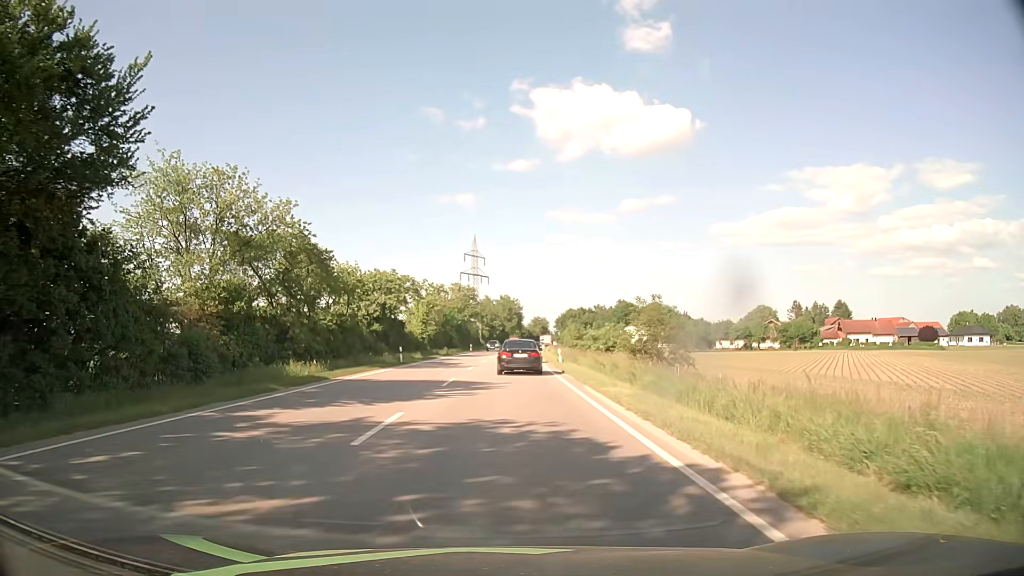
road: primary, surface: asphalt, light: Day
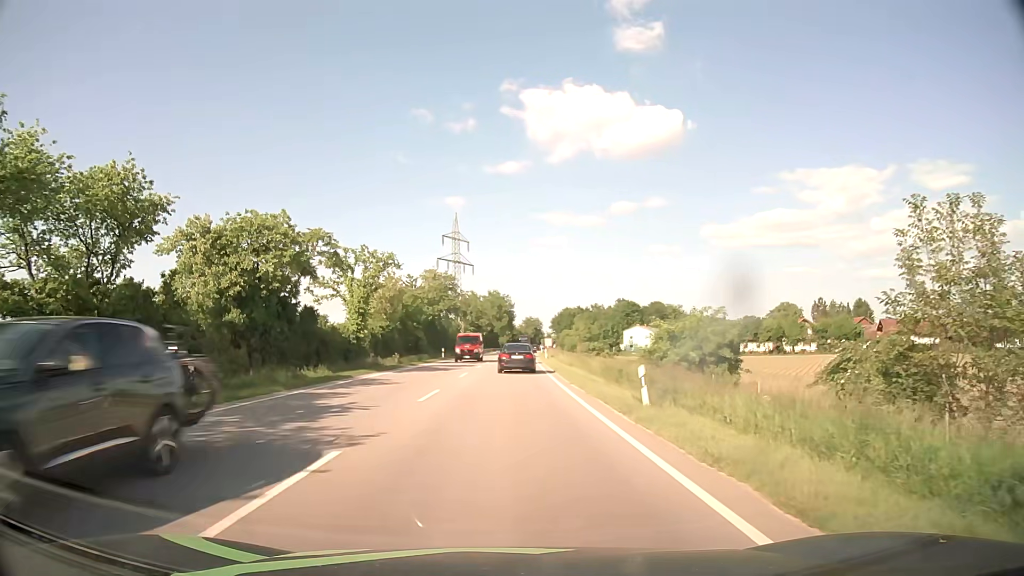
(+0.2, +27.9) m; +1°
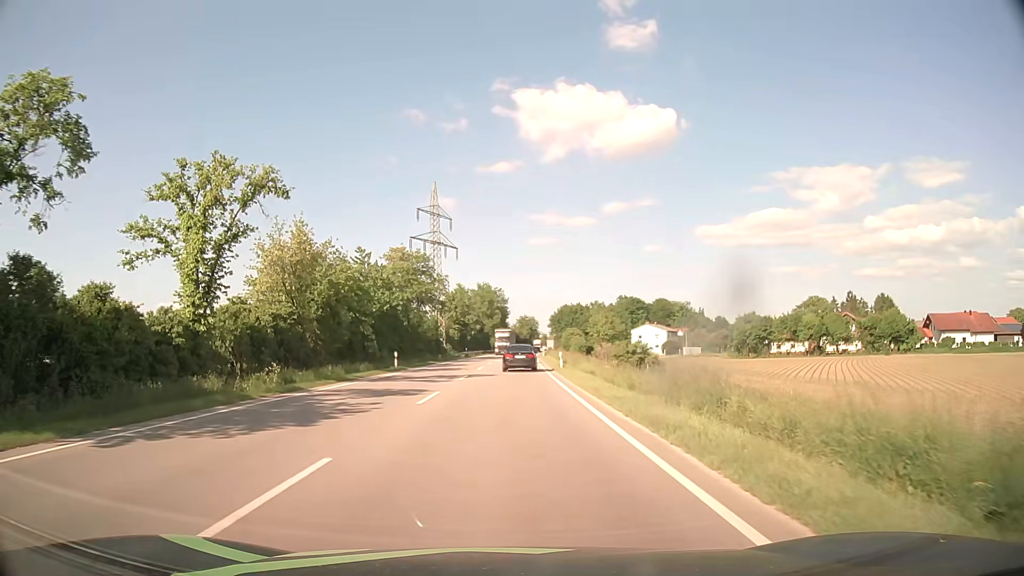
(+0.1, +24.5) m; 0°
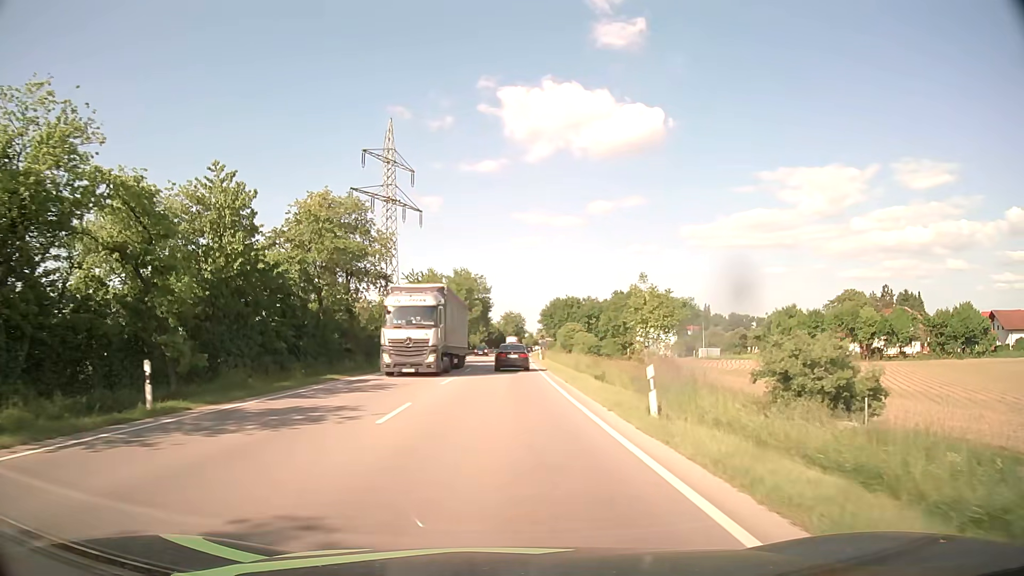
(+0.3, +28.0) m; +1°
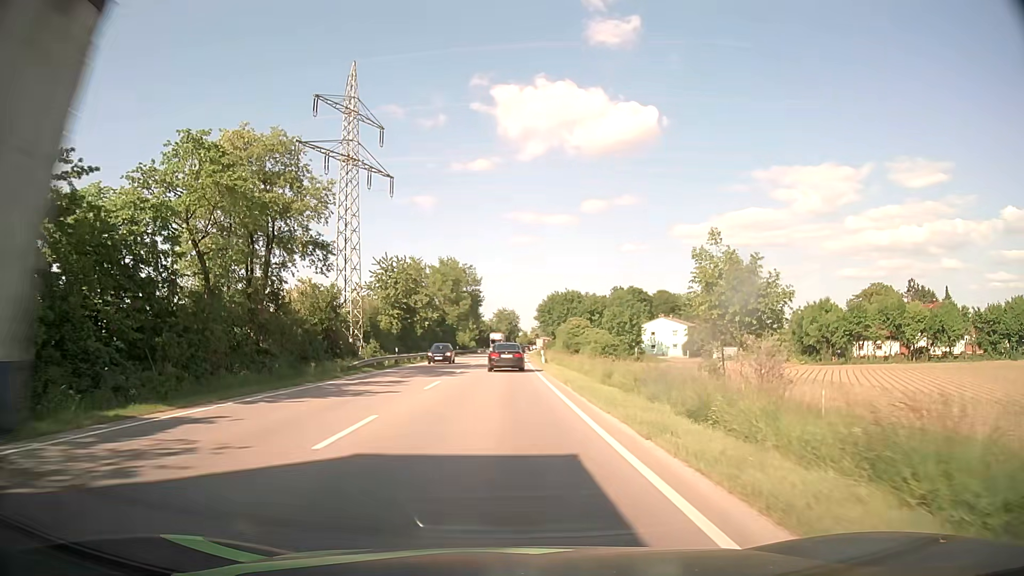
(+0.1, +15.1) m; 0°
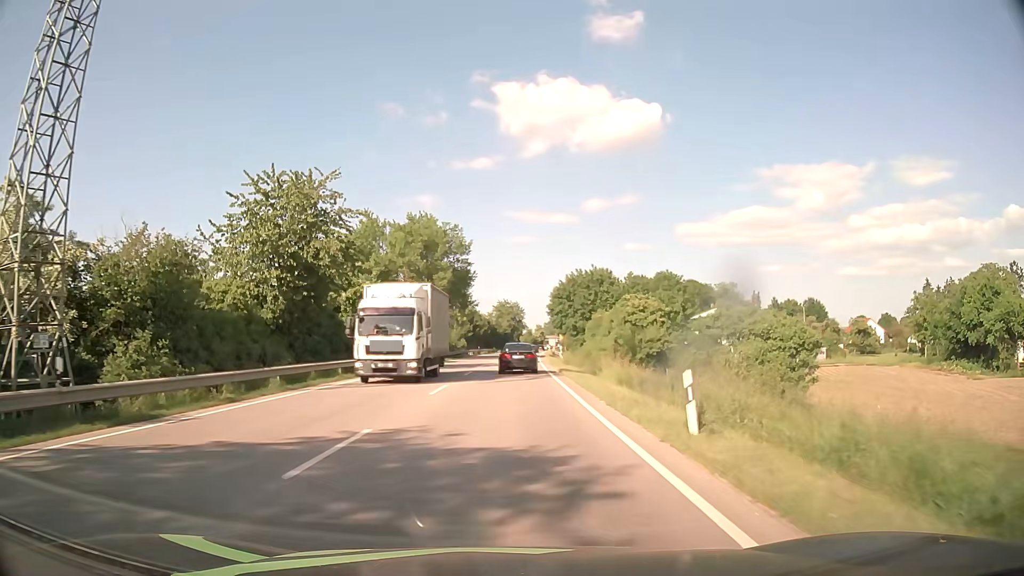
(0.0, +37.8) m; 0°
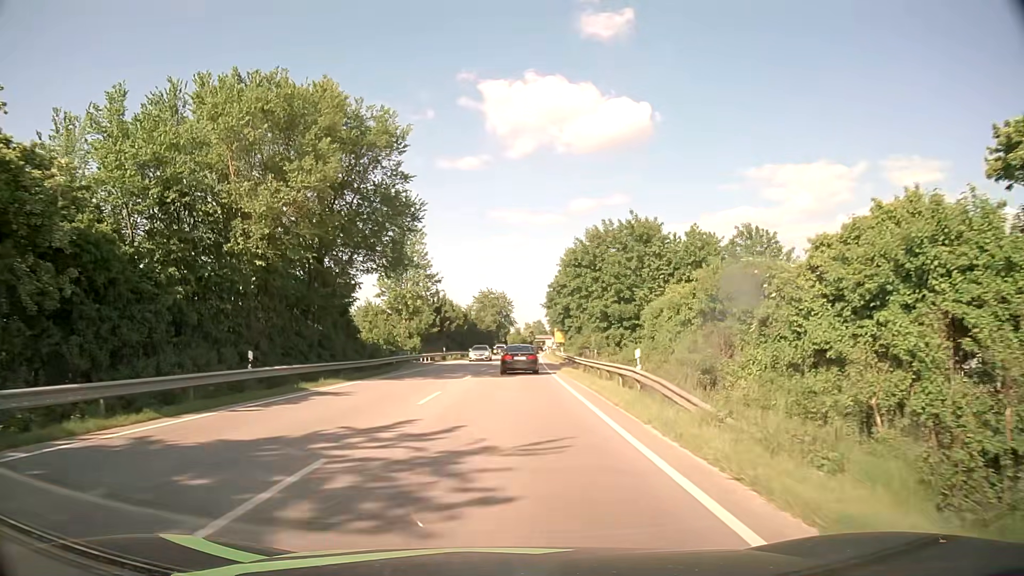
(+0.4, +38.5) m; +1°
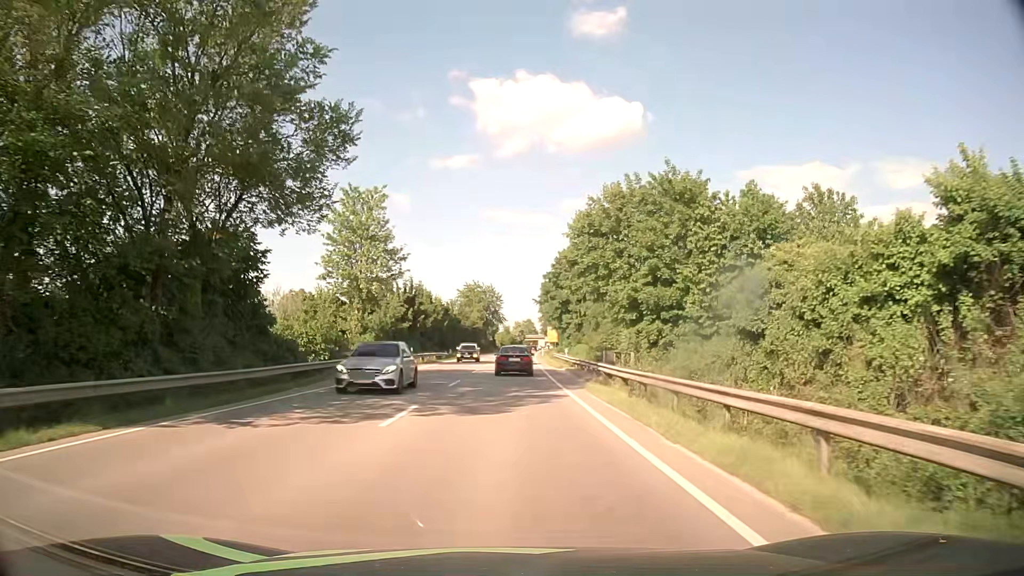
(+0.1, +16.1) m; +1°
(0, +10) (0, +20) (0, +30) (+1, +40) (+1, +50) (+1, +60) (+1, +70) (+2, +80) (+2, +90) (+3, +100) m
